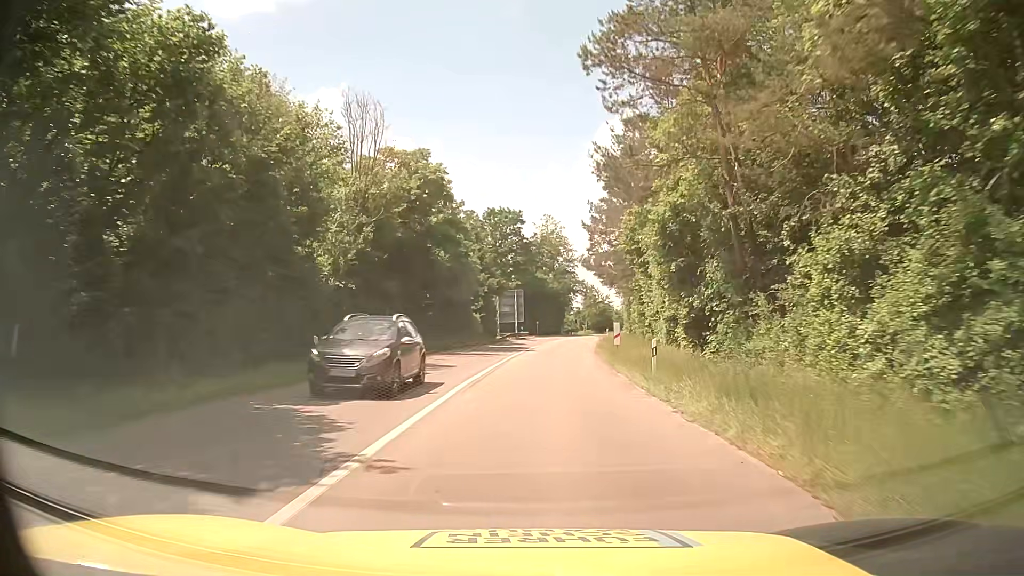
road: tertiary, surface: asphalt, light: Day
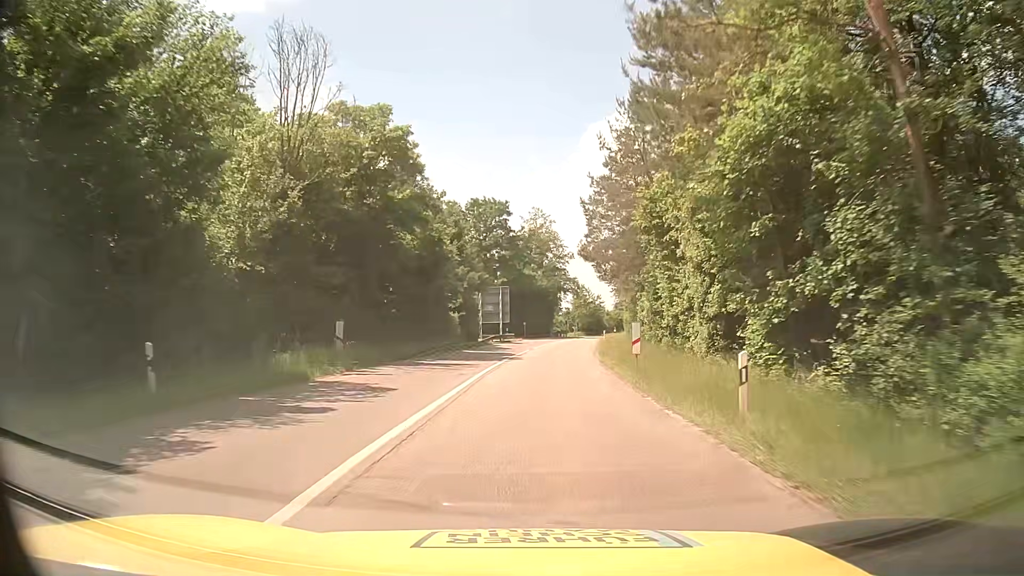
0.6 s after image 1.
(+0.1, +8.5) m; 0°
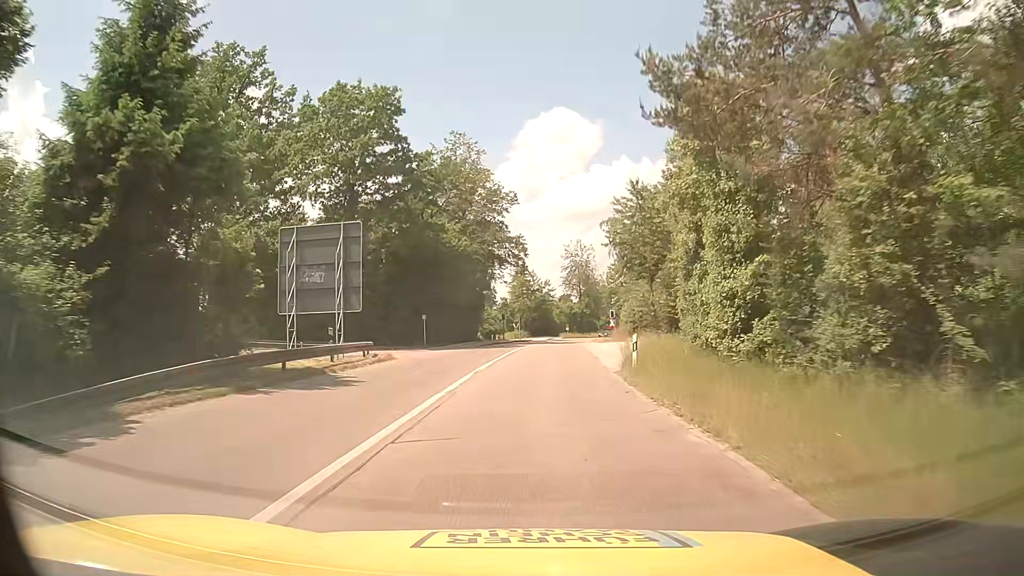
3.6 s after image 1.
(+2.9, +42.8) m; +7°
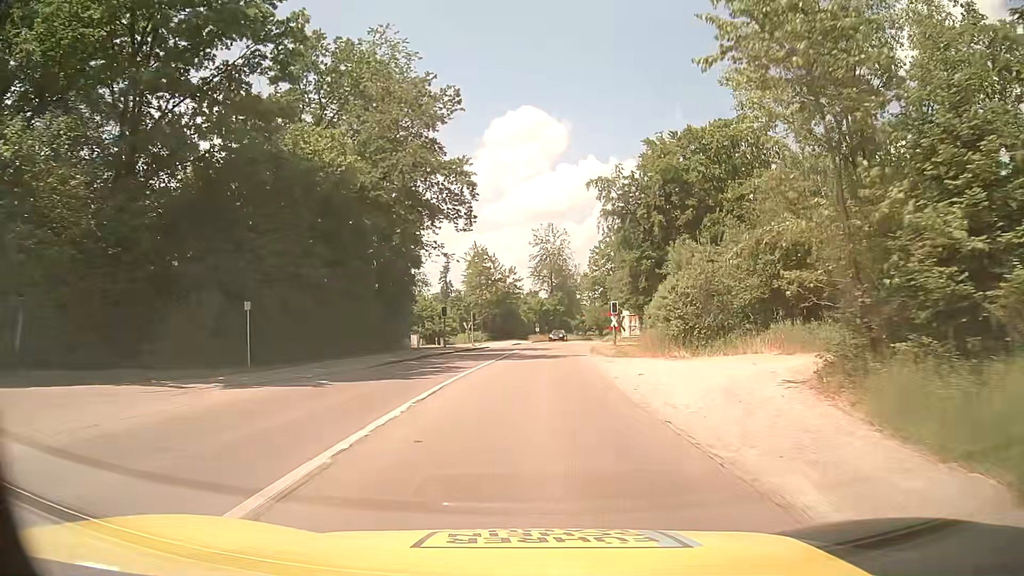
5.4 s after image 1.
(+0.5, +25.2) m; +3°
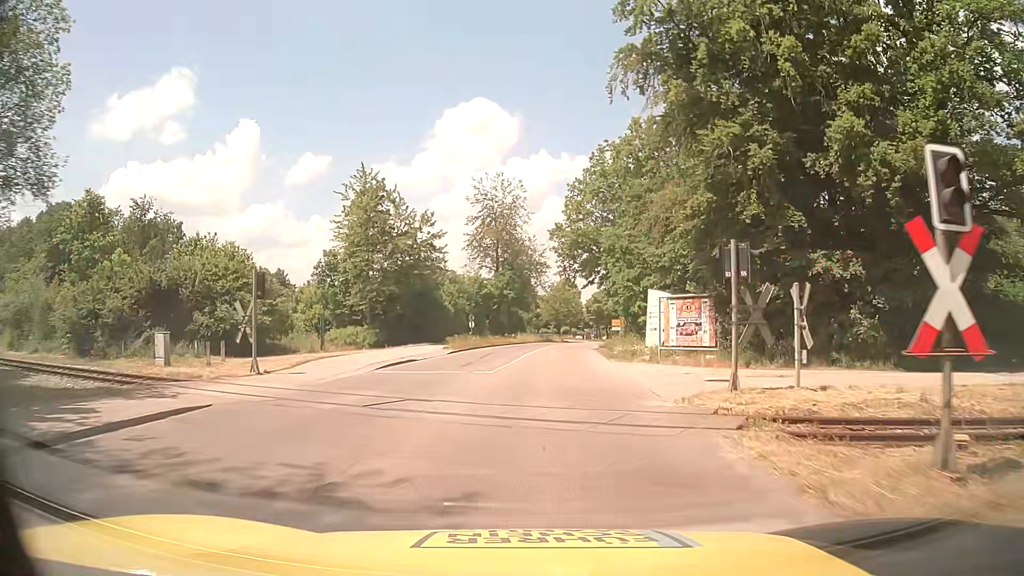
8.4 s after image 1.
(+1.2, +39.1) m; +4°
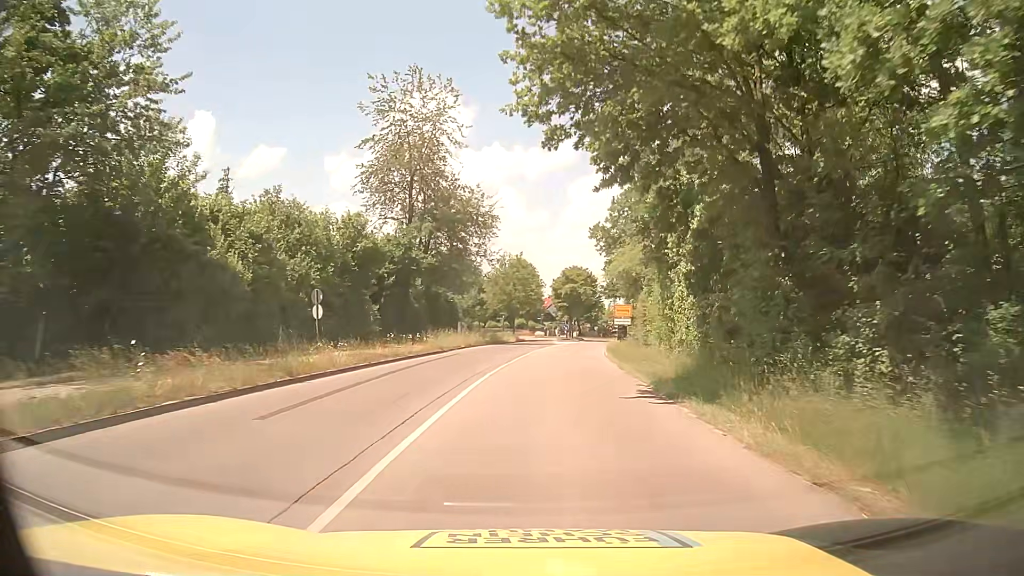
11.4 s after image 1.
(+1.2, +35.7) m; +4°
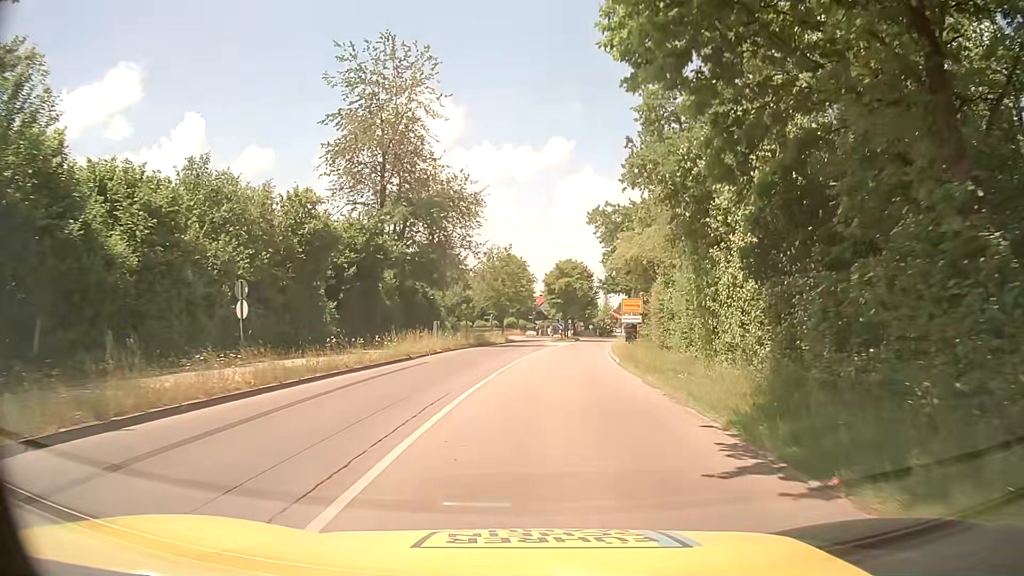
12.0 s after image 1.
(0.0, +6.8) m; +1°
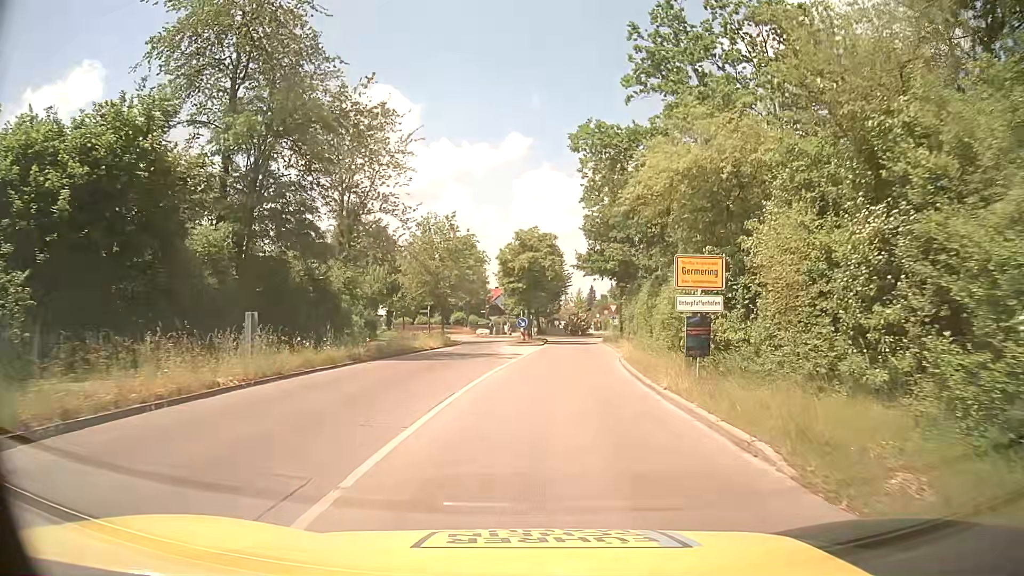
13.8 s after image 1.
(+0.4, +19.3) m; +3°
(0, +10) (+1, +20) (+1, +30) (+2, +40) (+3, +50) (+6, +59) (+10, +68) (+6, +77) (-3, +80) (-13, +83) m
